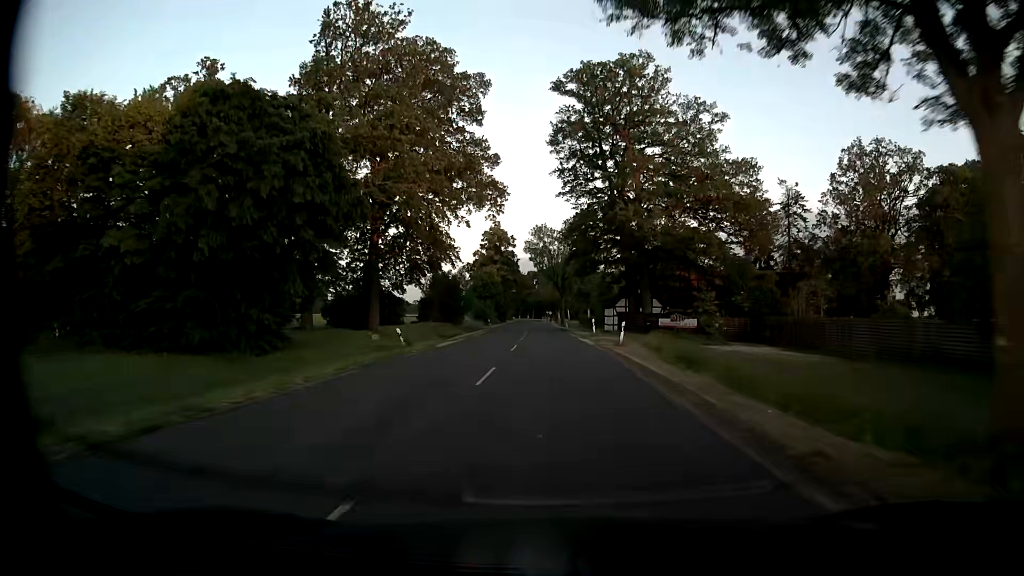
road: secondary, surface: asphalt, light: Day
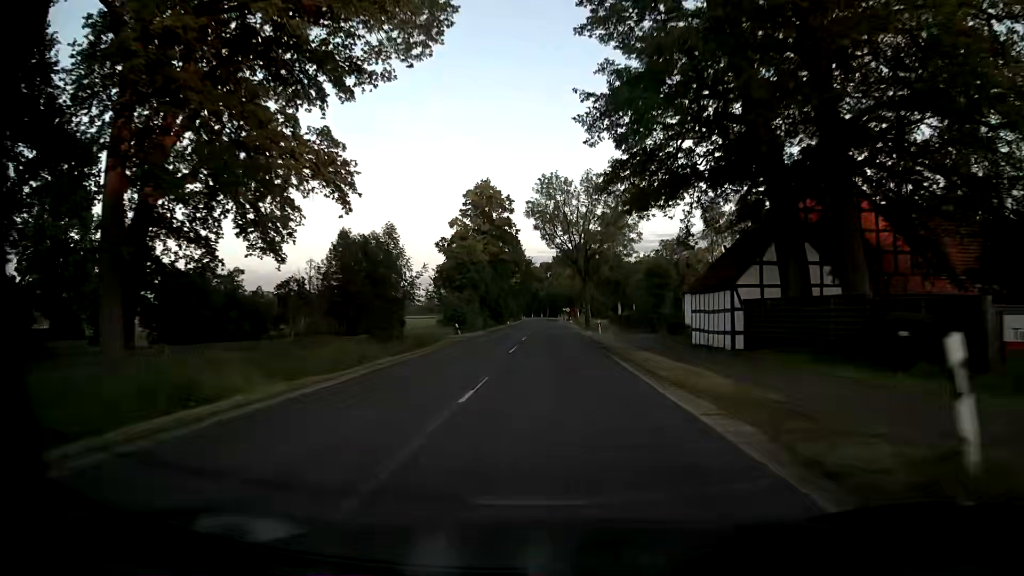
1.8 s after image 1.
(-0.5, +37.3) m; -1°
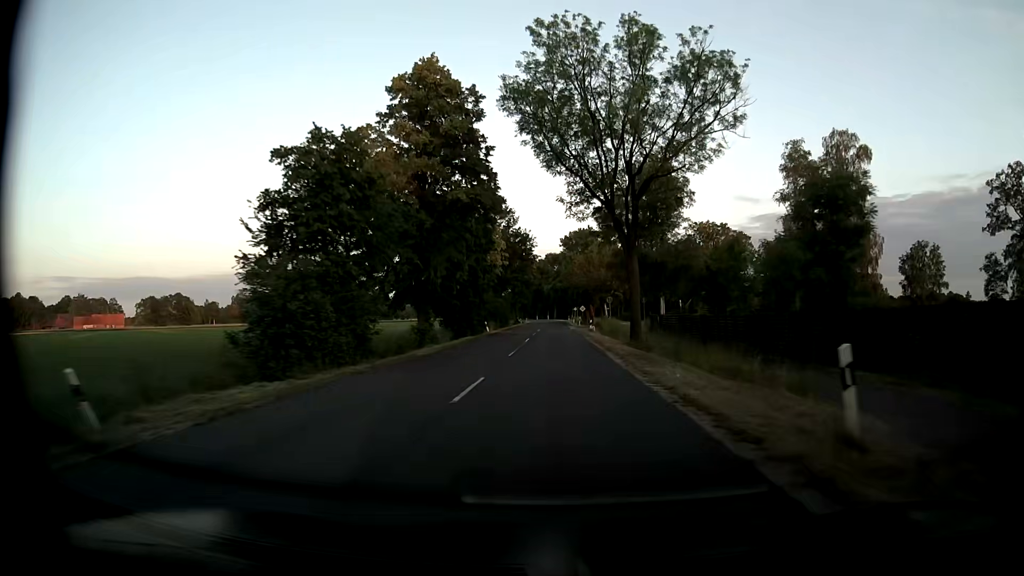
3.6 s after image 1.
(-0.3, +37.5) m; -1°
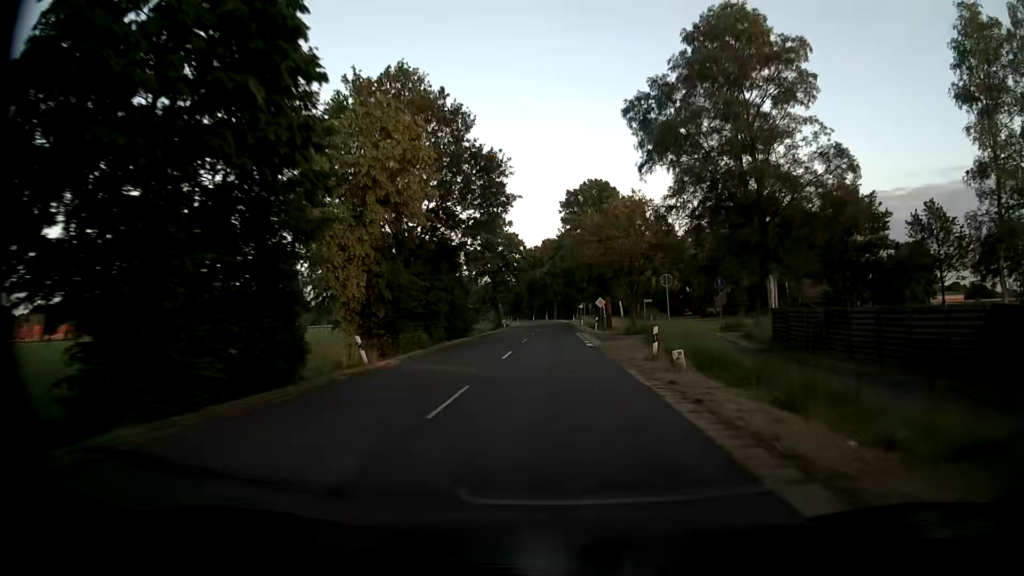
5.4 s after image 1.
(+0.1, +37.5) m; 0°
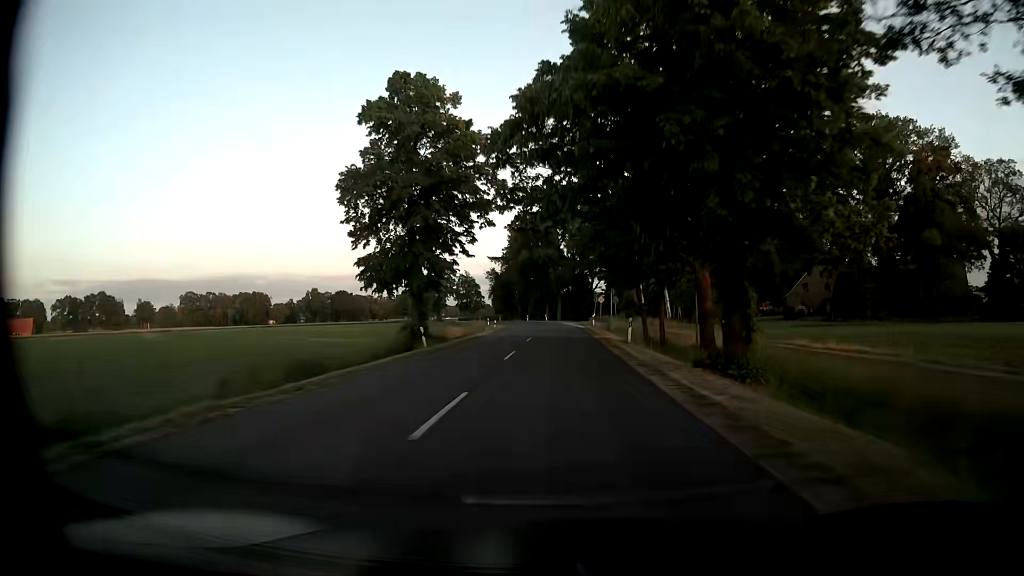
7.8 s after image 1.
(-0.5, +49.9) m; -1°
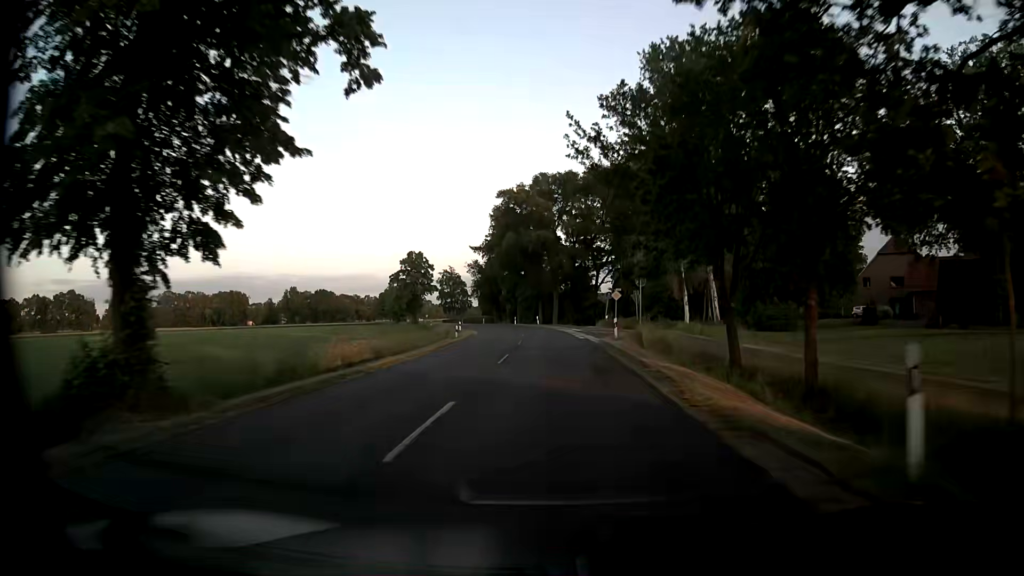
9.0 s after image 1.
(+0.1, +25.0) m; 0°
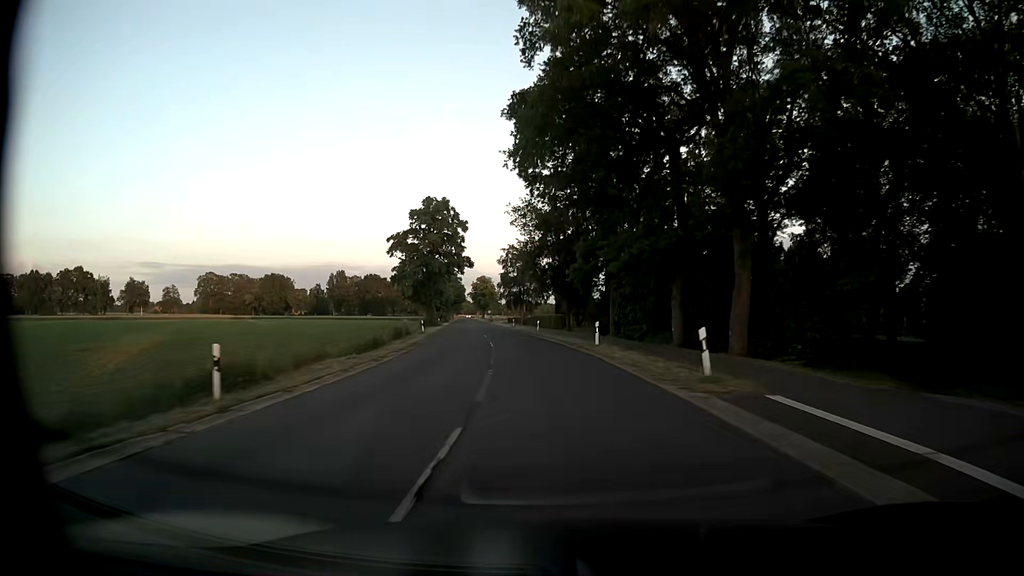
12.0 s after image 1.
(-2.5, +62.3) m; -8°
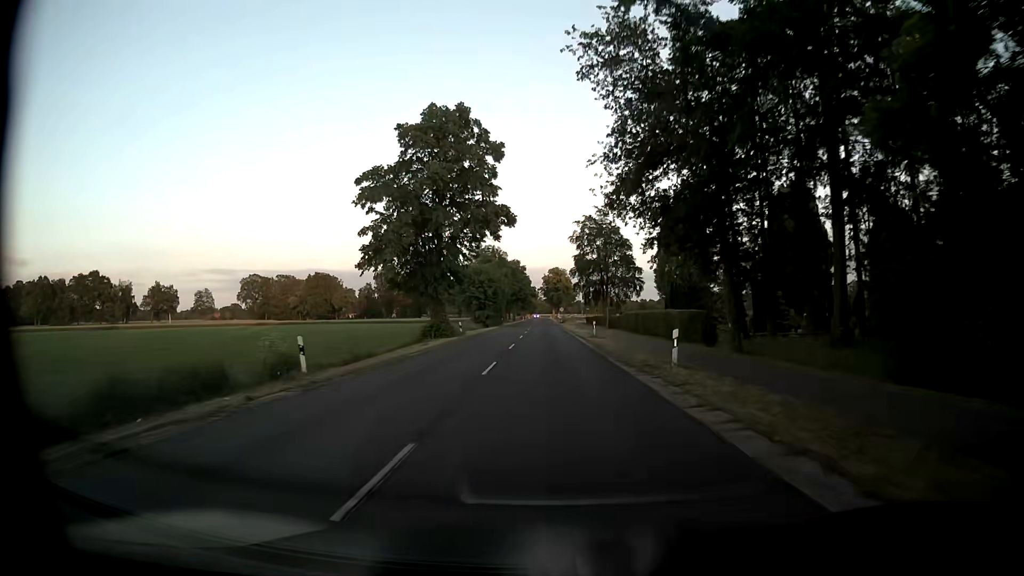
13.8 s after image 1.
(-2.3, +37.3) m; -6°
(0, +10) (-1, +20) (-1, +30) (-1, +40) (-2, +50) (-2, +60) (-2, +70) (-3, +80) (-3, +90) (-3, +100) m
